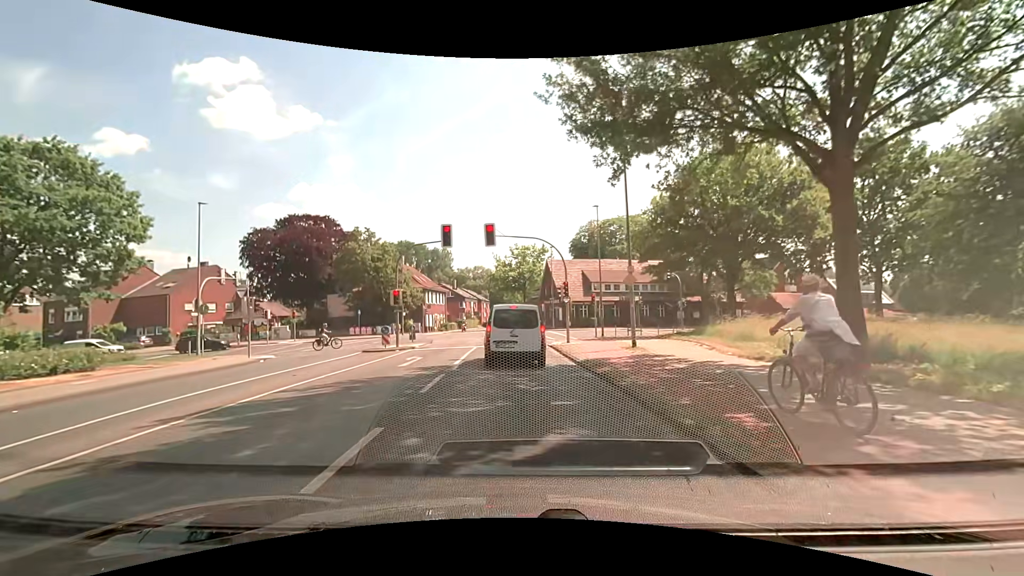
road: secondary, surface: asphalt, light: Day
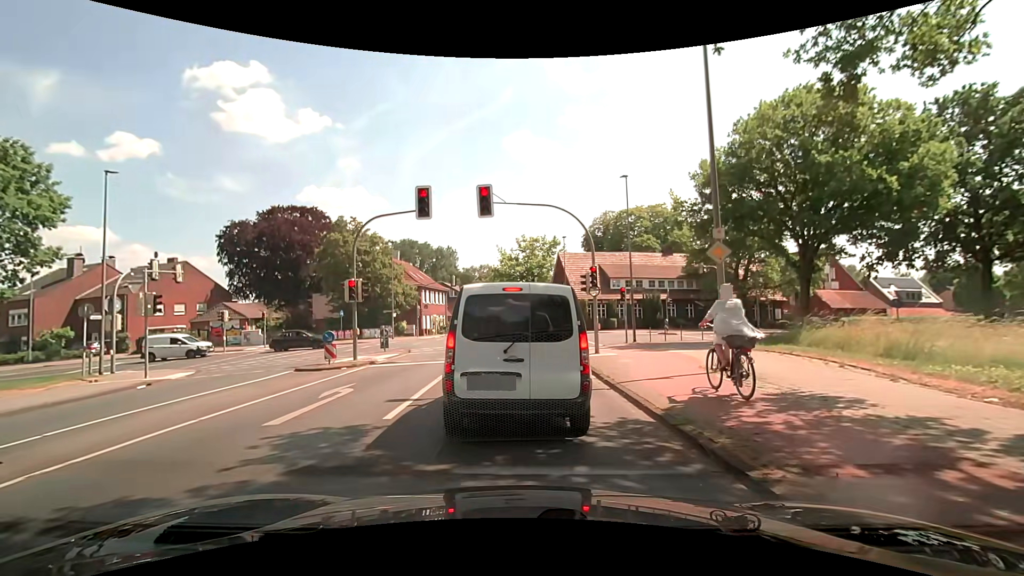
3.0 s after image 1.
(0.0, +8.0) m; +1°
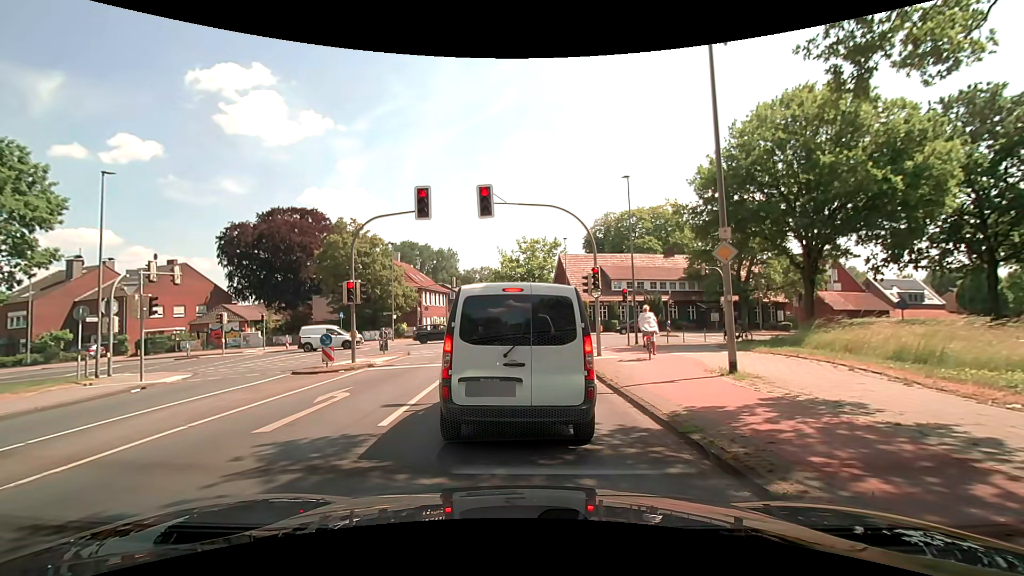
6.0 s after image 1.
(0.0, +0.4) m; 0°
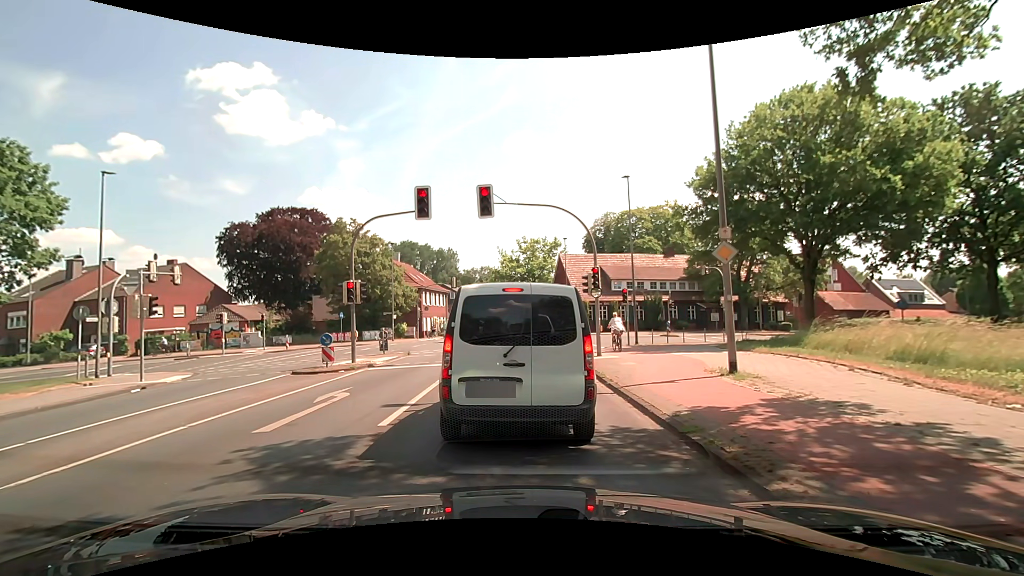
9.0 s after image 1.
(0.0, 0.0) m; 0°
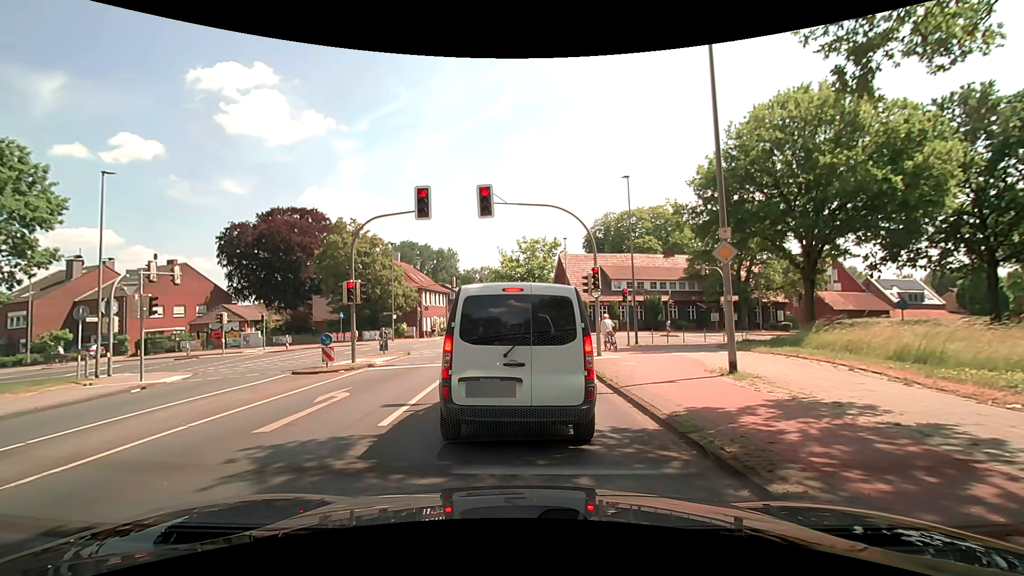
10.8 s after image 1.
(0.0, 0.0) m; 0°
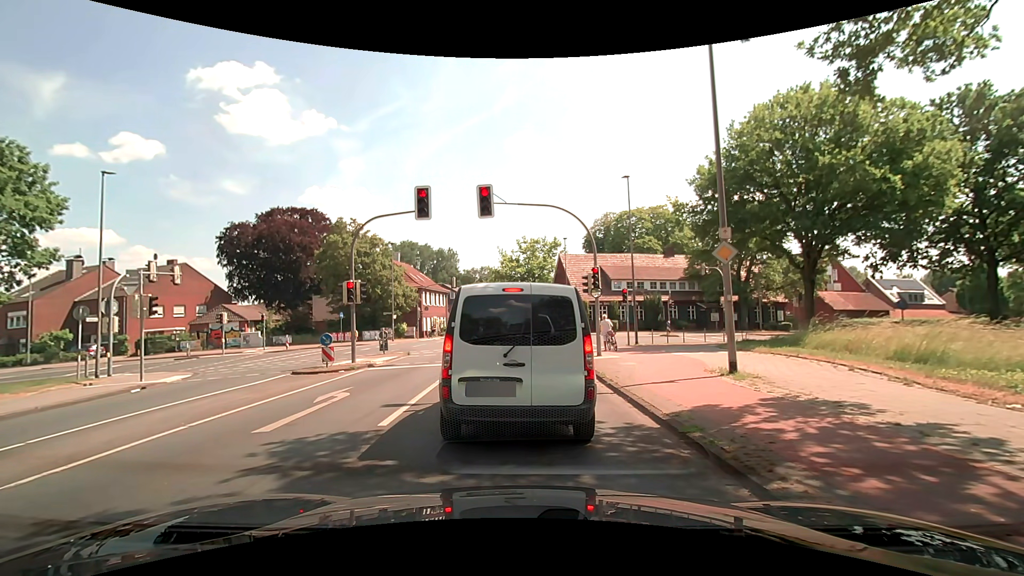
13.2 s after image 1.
(0.0, 0.0) m; 0°
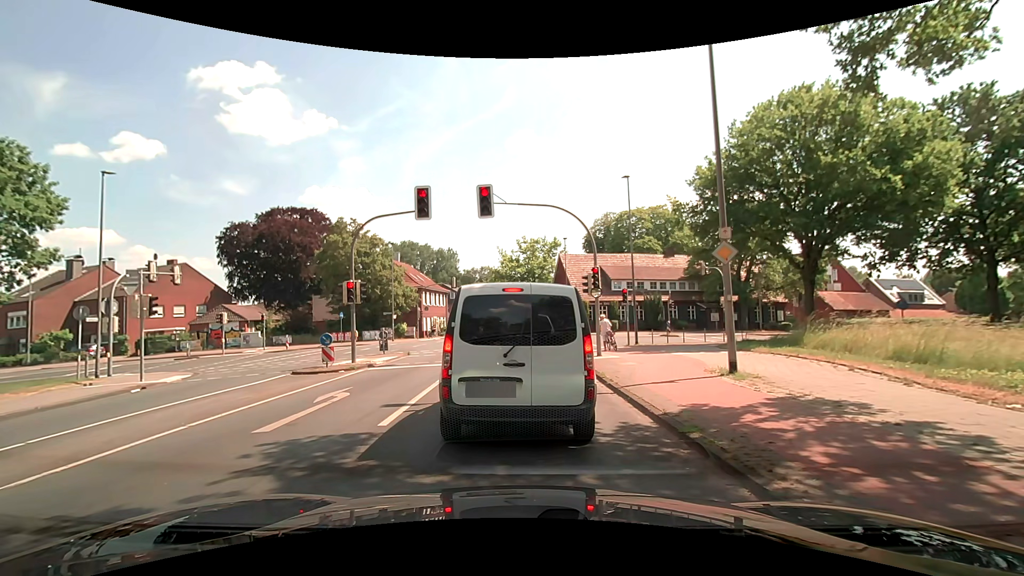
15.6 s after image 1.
(0.0, 0.0) m; 0°
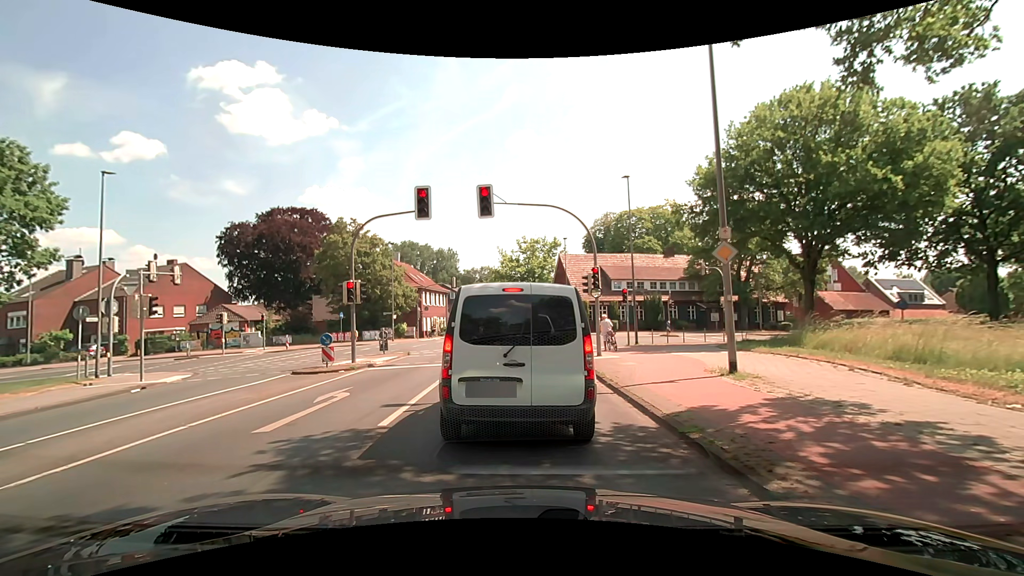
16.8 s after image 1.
(0.0, 0.0) m; 0°
